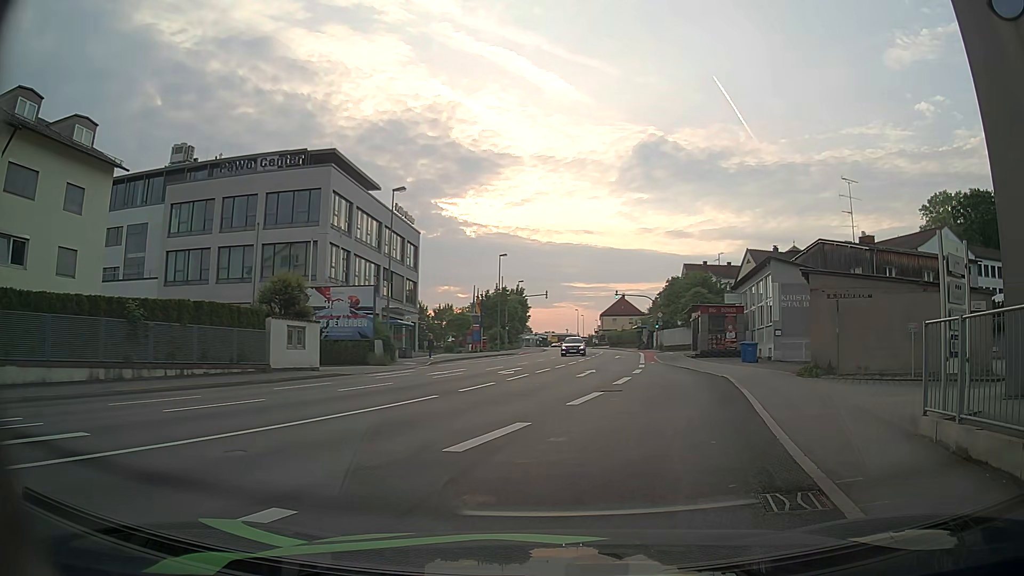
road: tertiary_link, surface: asphalt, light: Day
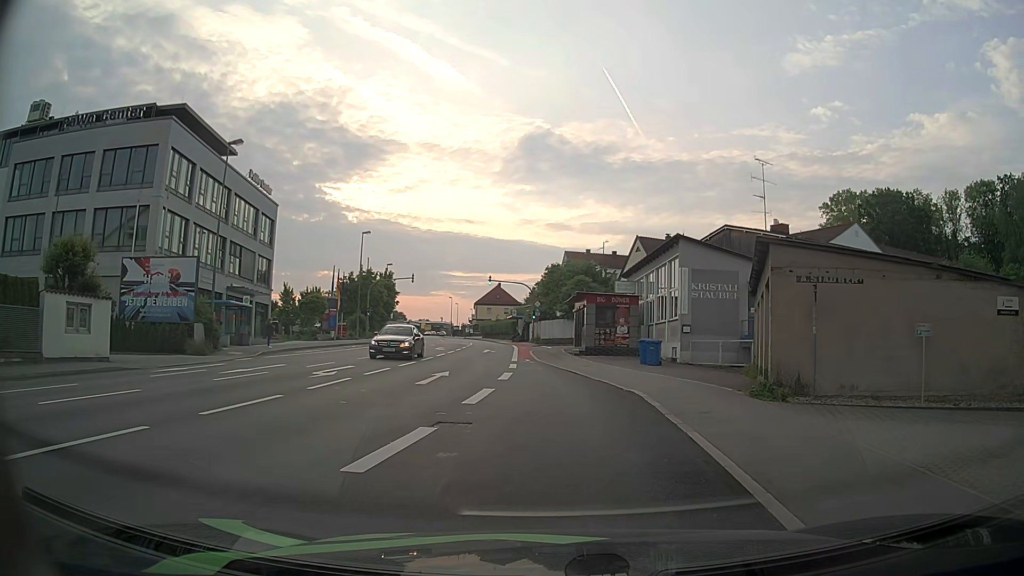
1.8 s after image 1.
(+0.9, +7.3) m; +12°
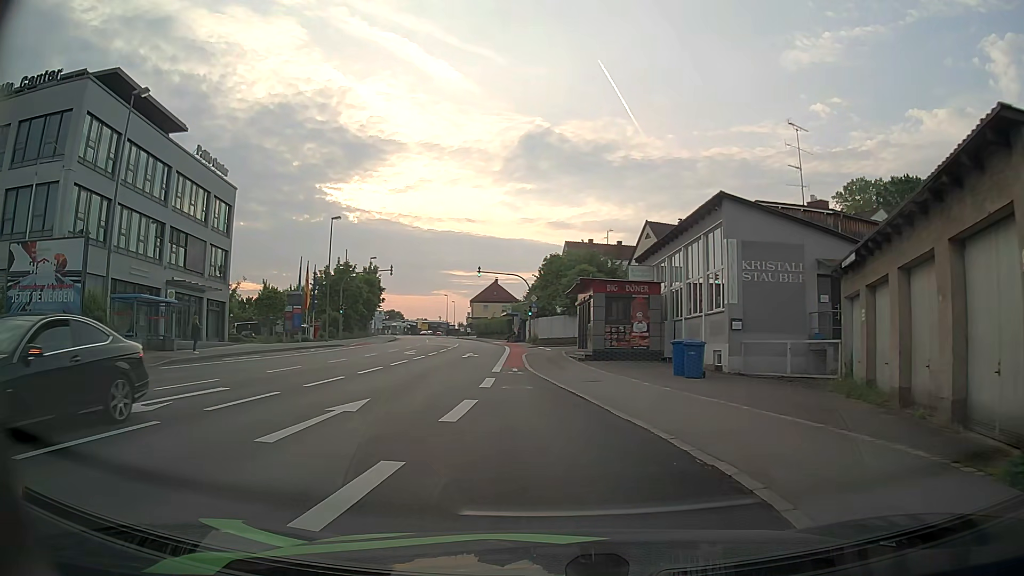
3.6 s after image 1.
(+0.3, +8.8) m; +1°
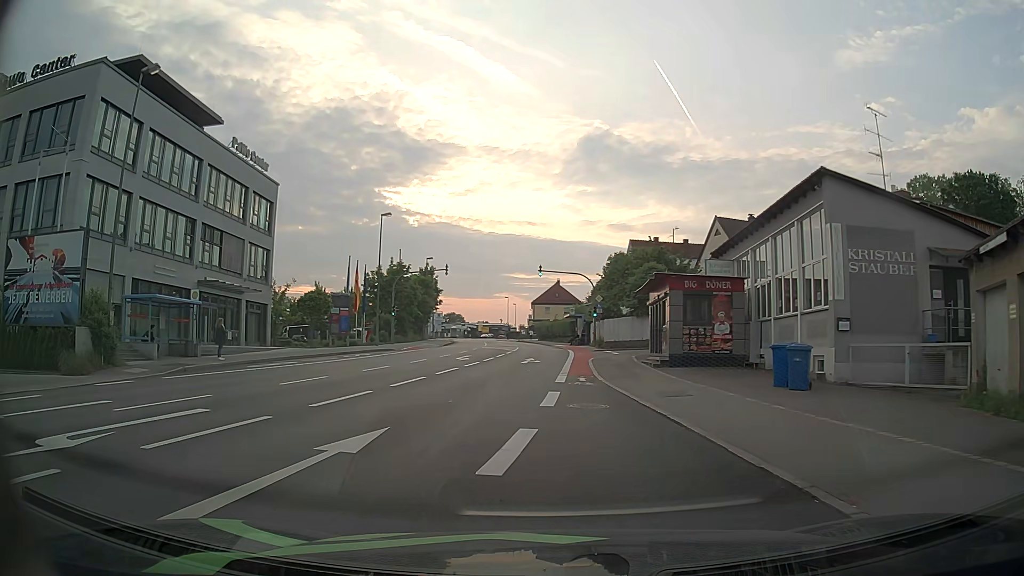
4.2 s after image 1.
(-0.2, +3.6) m; -6°
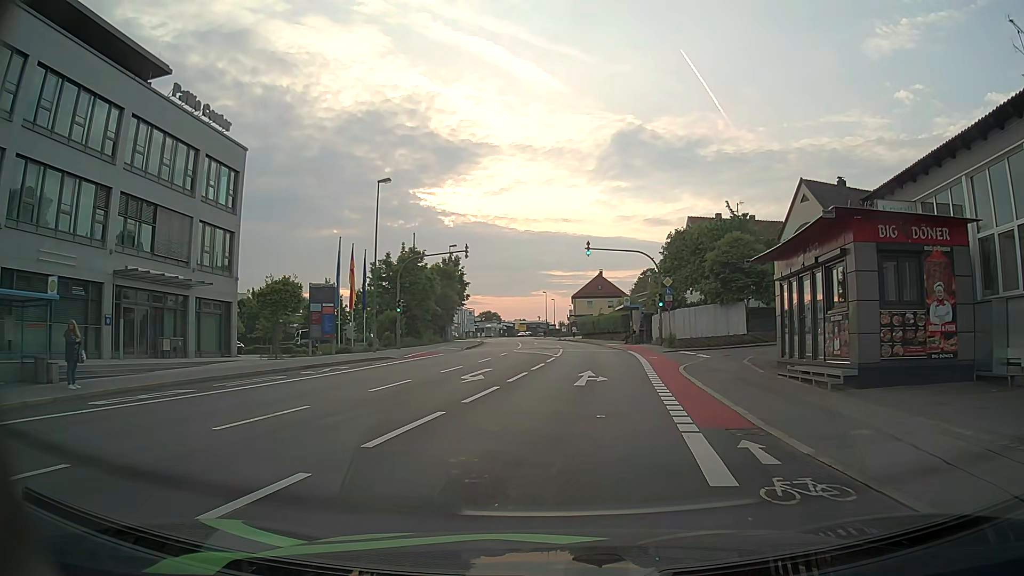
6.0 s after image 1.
(-0.7, +12.8) m; -3°
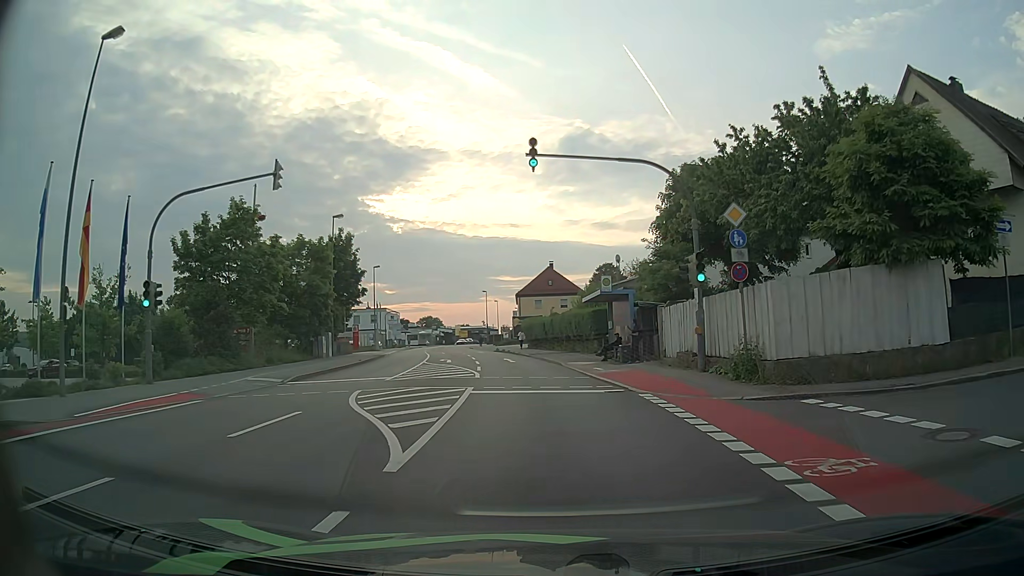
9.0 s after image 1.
(+1.4, +23.6) m; +5°
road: tertiary
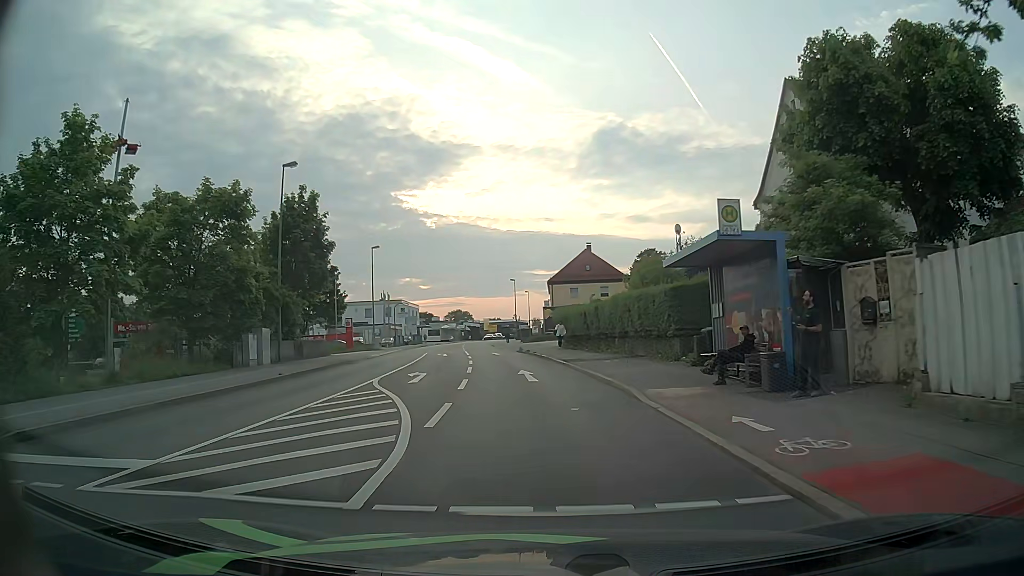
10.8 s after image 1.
(-0.4, +15.6) m; -3°
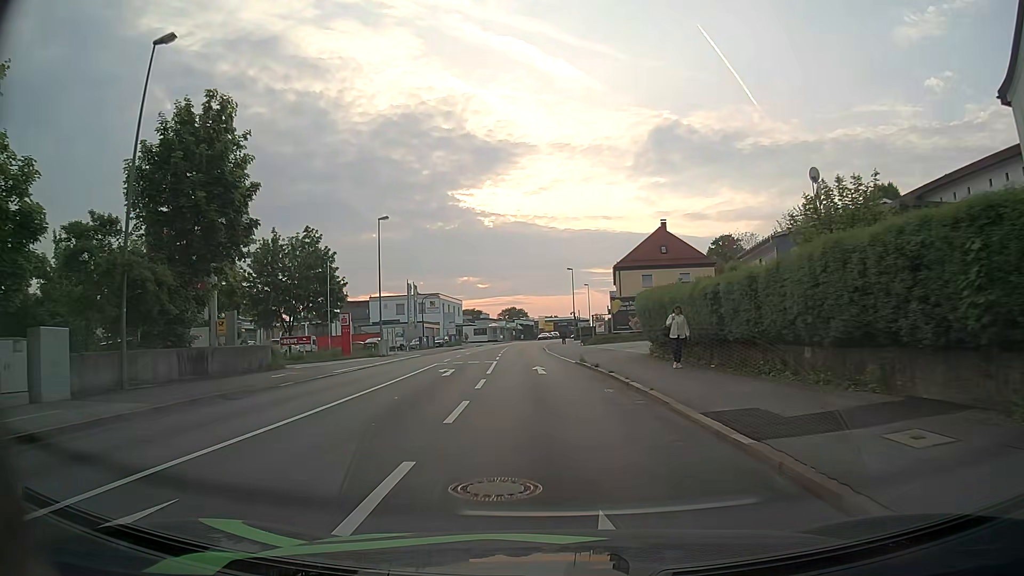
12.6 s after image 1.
(-0.7, +17.9) m; -5°
(0, +10) (-1, +20) (-1, +30) (-2, +40) (-2, +50) (-2, +60) (-3, +70) (-2, +80) (-2, +90) (-1, +100) m
